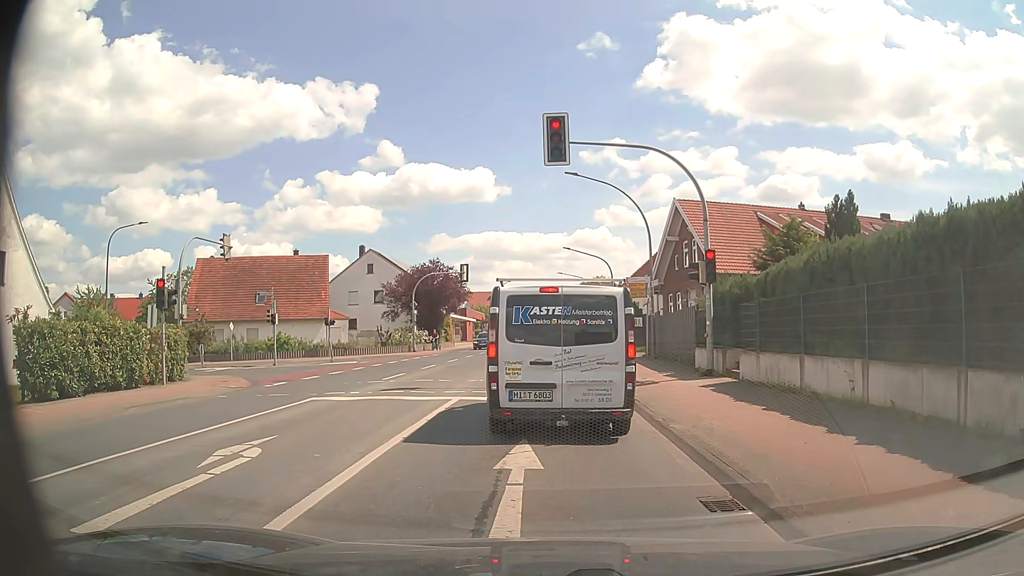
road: primary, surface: asphalt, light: Day
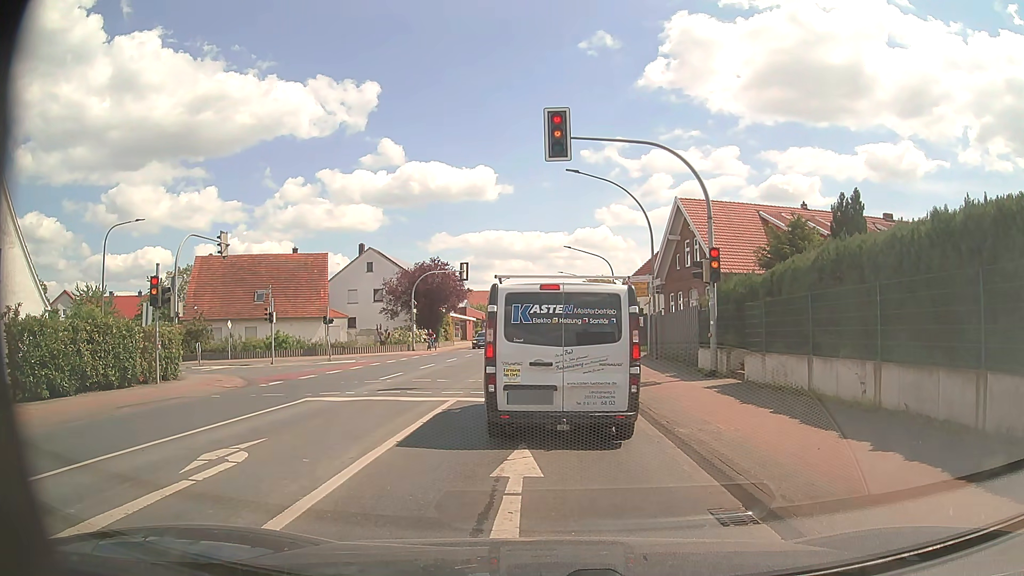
(0.0, +0.4) m; 0°
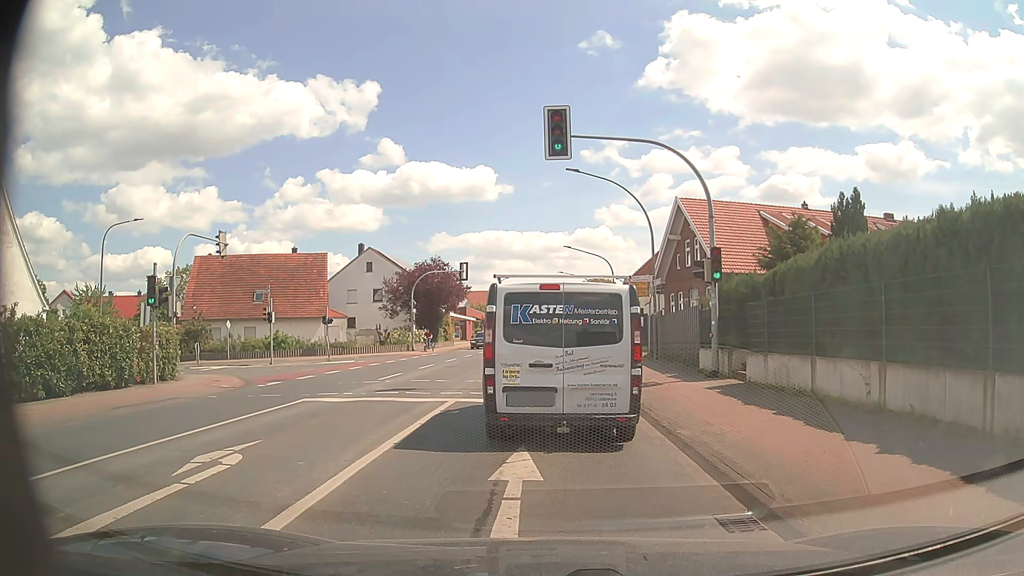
(0.0, +0.2) m; 0°
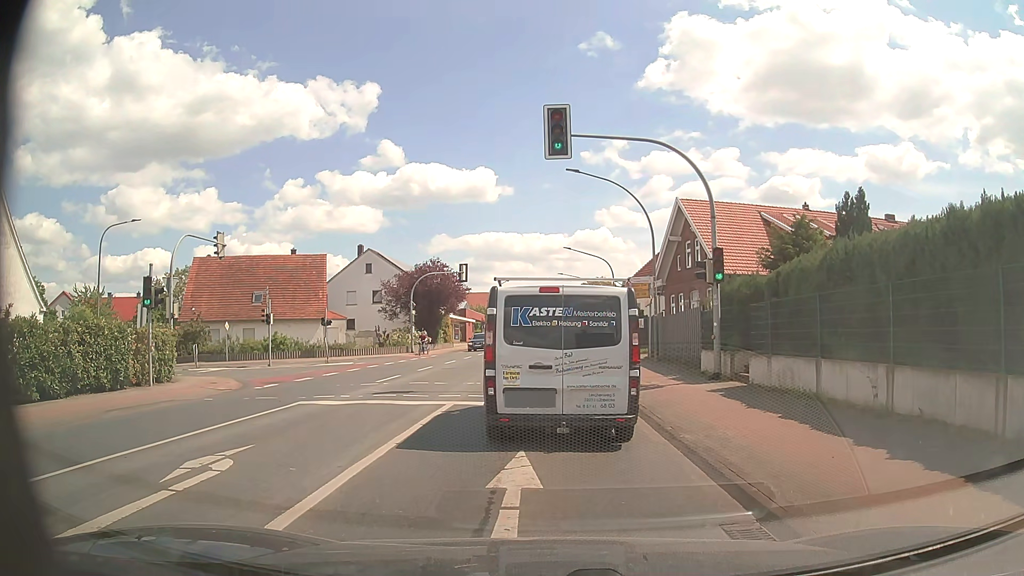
(0.0, +0.3) m; 0°
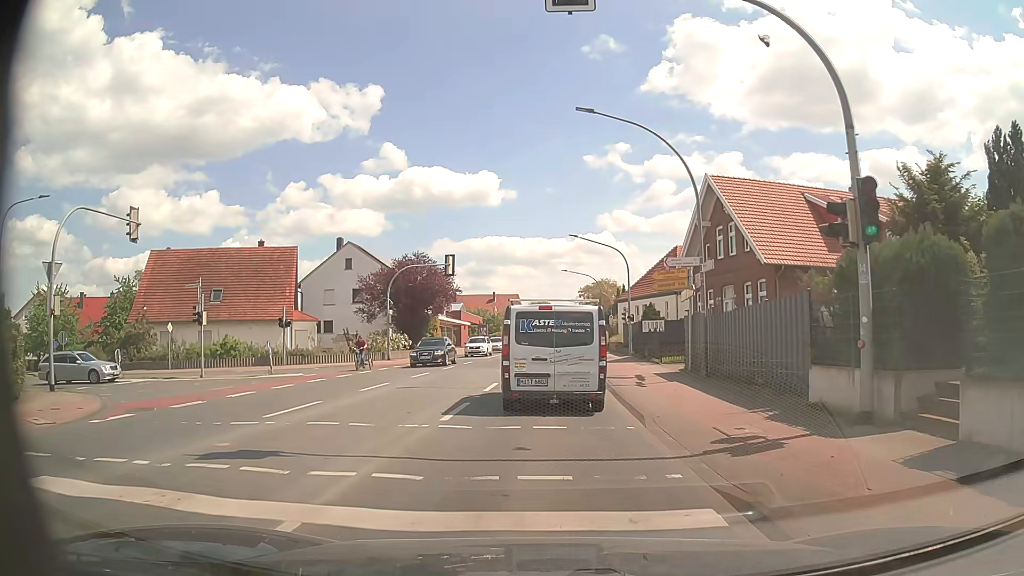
(-0.1, +8.9) m; -1°
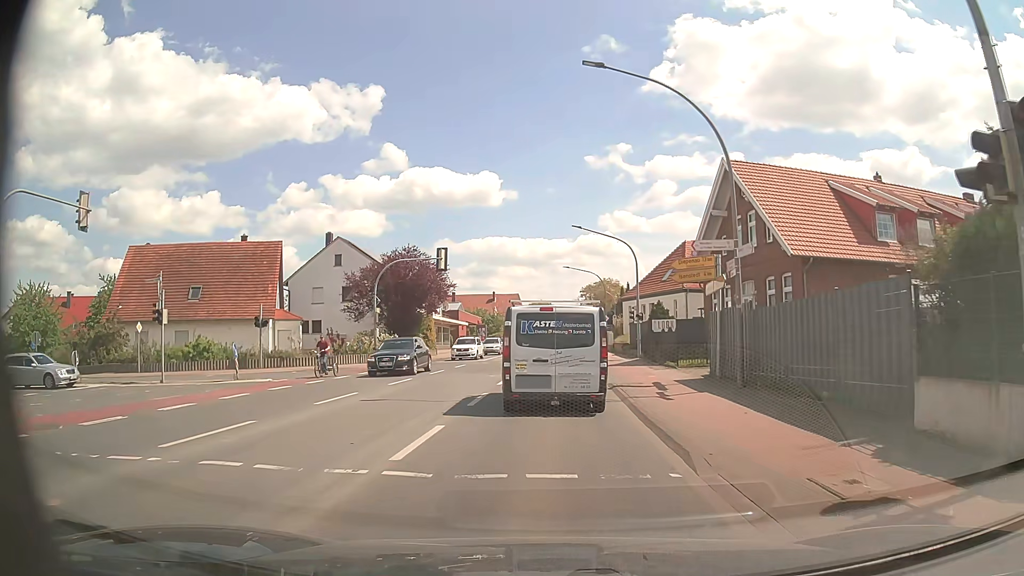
(0.0, +3.8) m; +1°
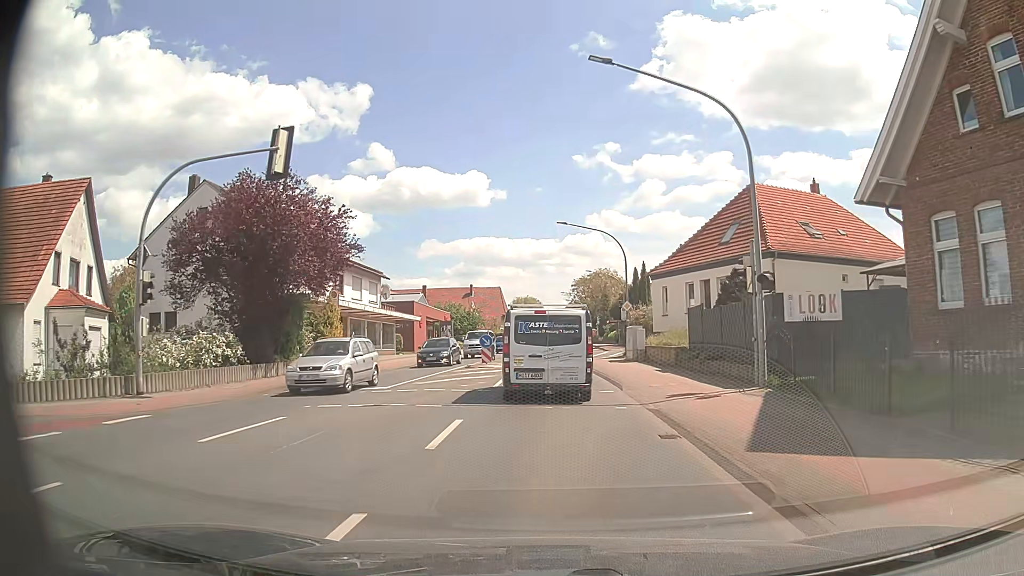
(-0.1, +24.1) m; 0°
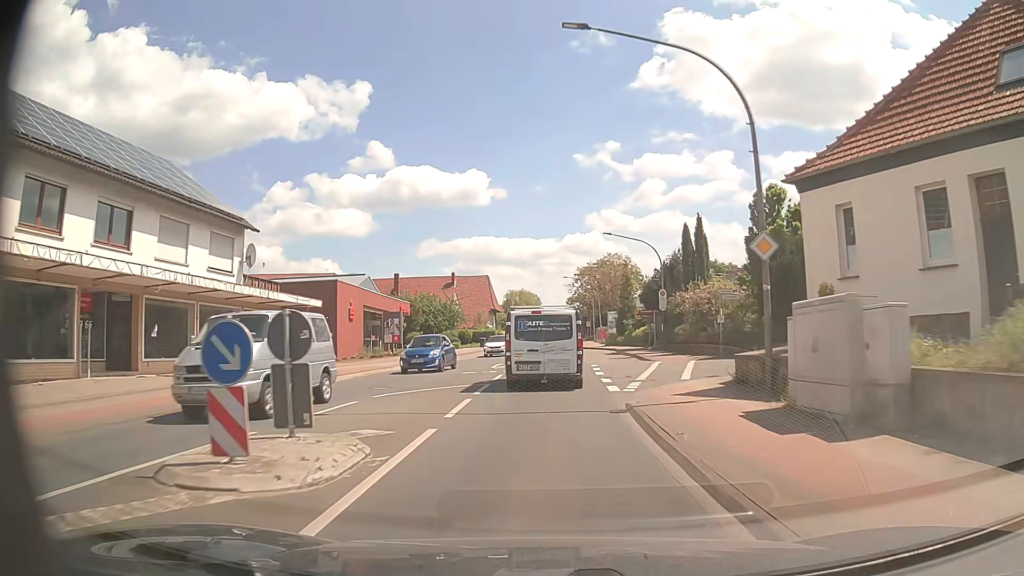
(+0.2, +25.1) m; 0°
(0, +10) (0, +20) (0, +30) (+1, +40) (+1, +50) (+1, +60) (+2, +70) (+2, +80) (+2, +90) (+3, +100) m
